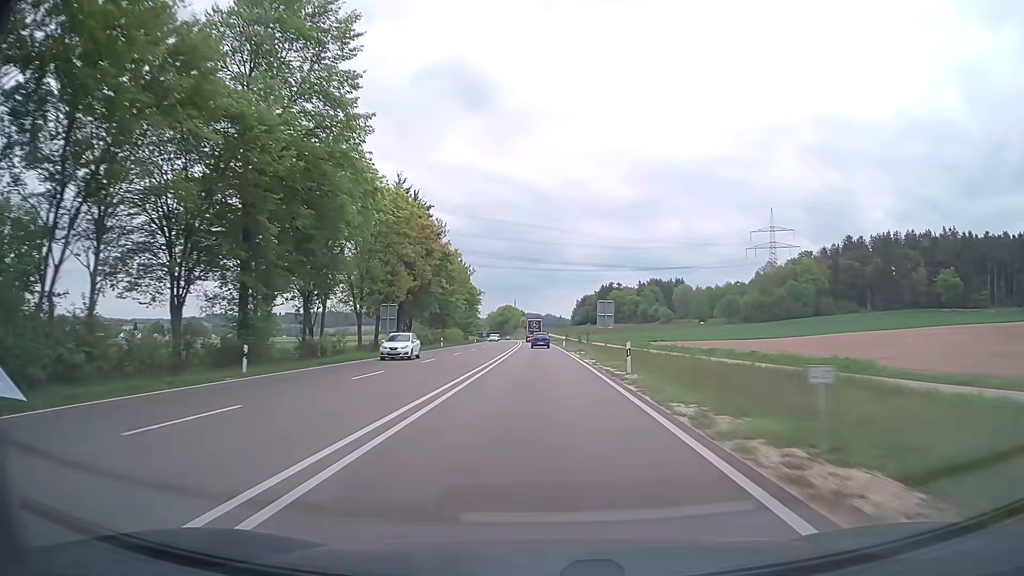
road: trunk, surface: asphalt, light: Day
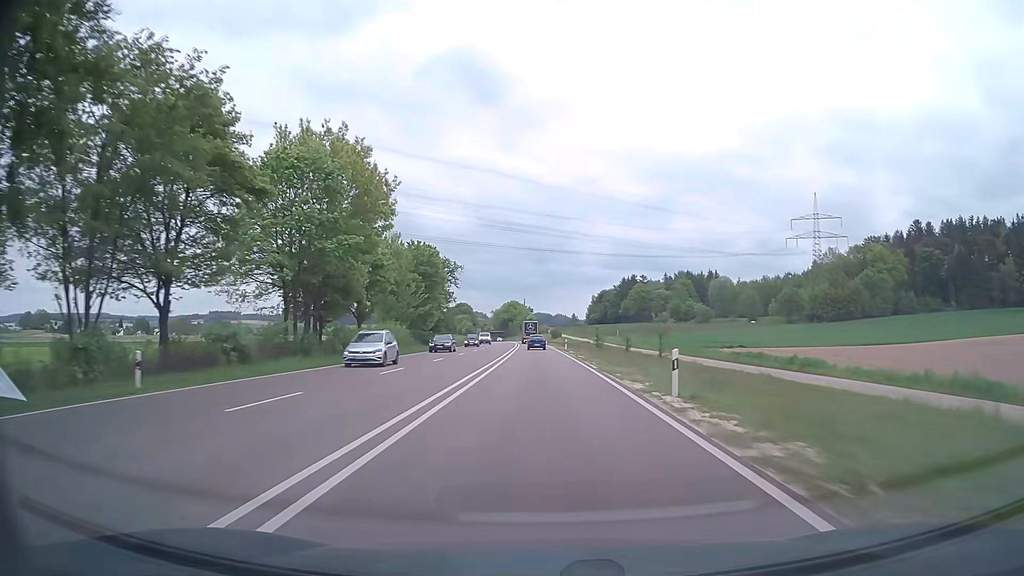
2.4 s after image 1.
(-0.6, +57.1) m; -1°
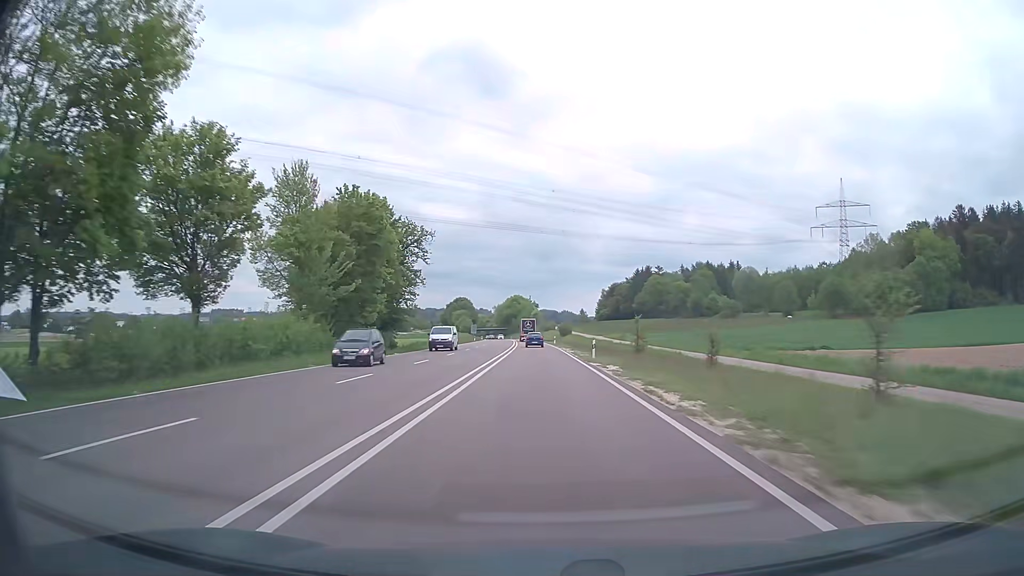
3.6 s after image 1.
(-0.1, +29.4) m; 0°
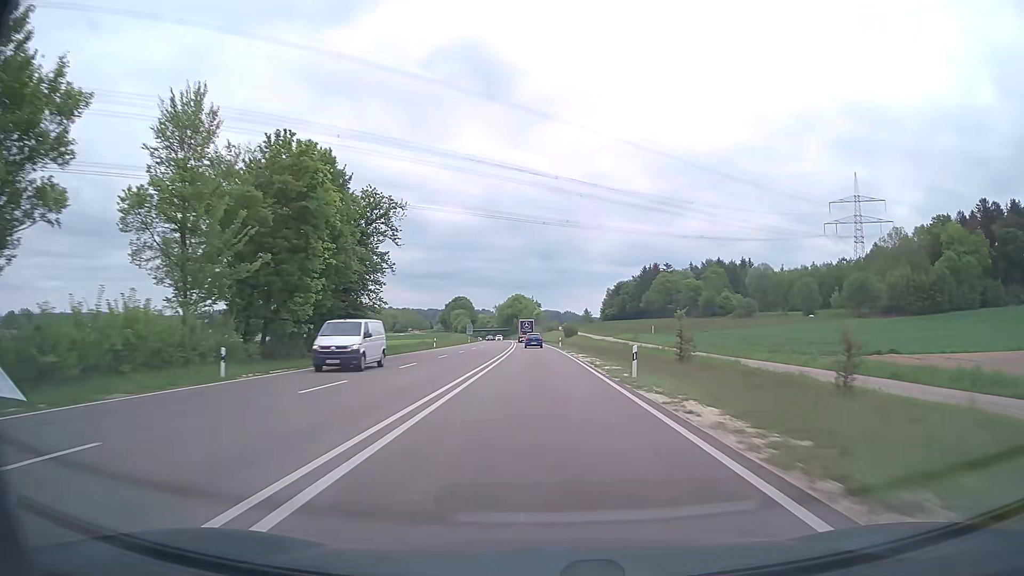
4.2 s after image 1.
(0.0, +14.8) m; 0°
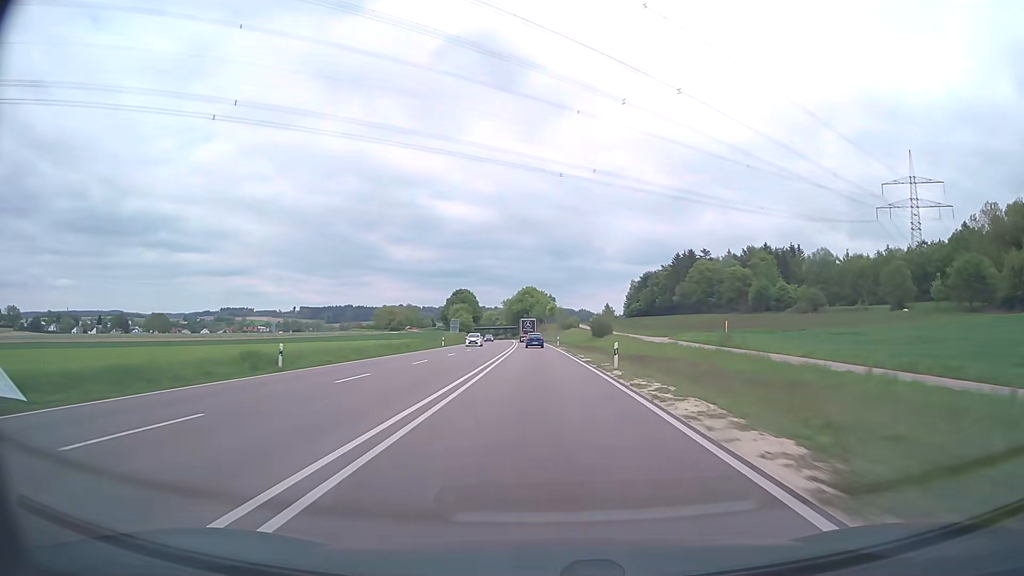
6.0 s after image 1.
(-0.4, +44.7) m; -1°
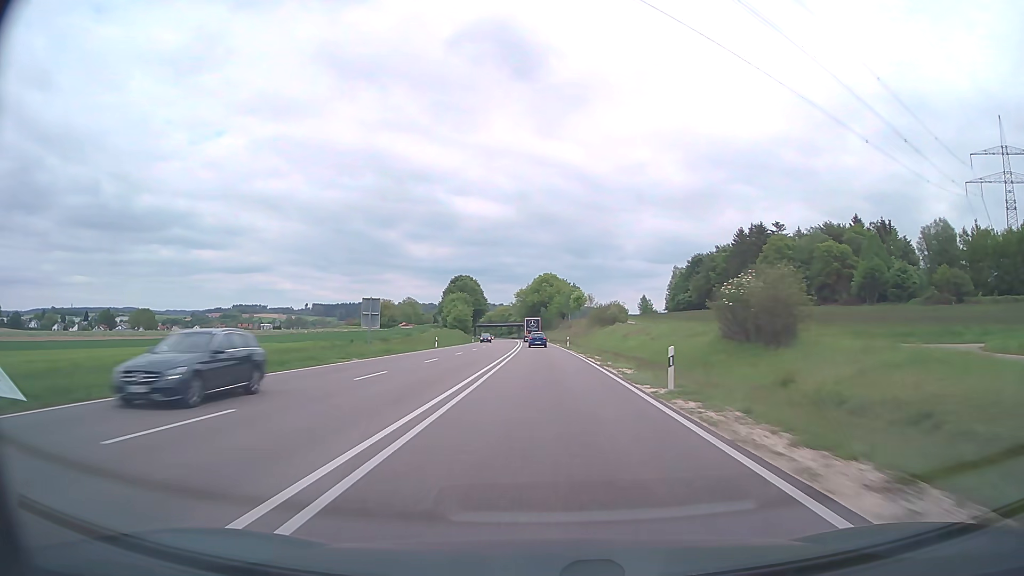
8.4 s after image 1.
(-0.8, +59.7) m; -2°
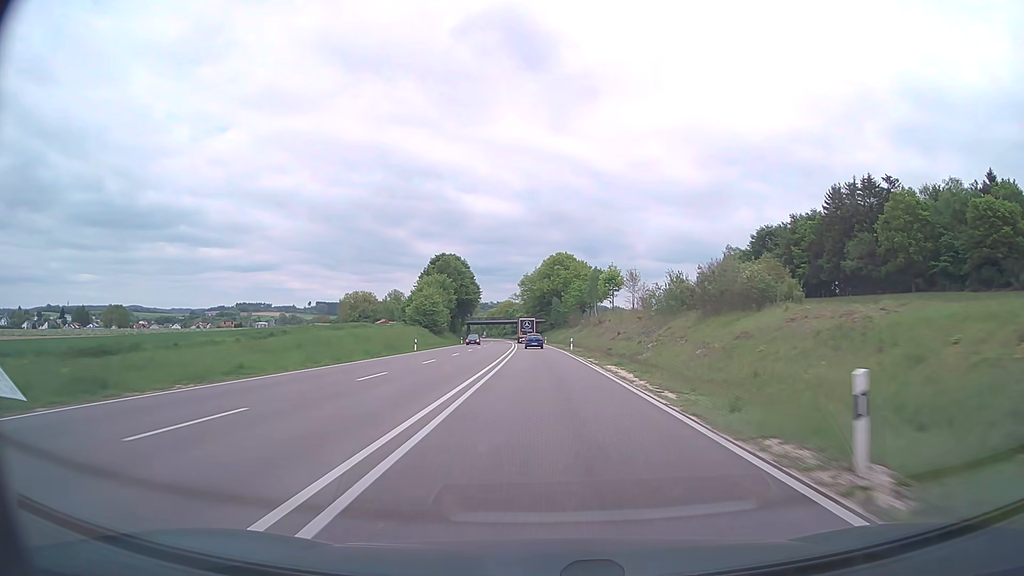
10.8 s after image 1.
(-0.5, +59.6) m; -1°
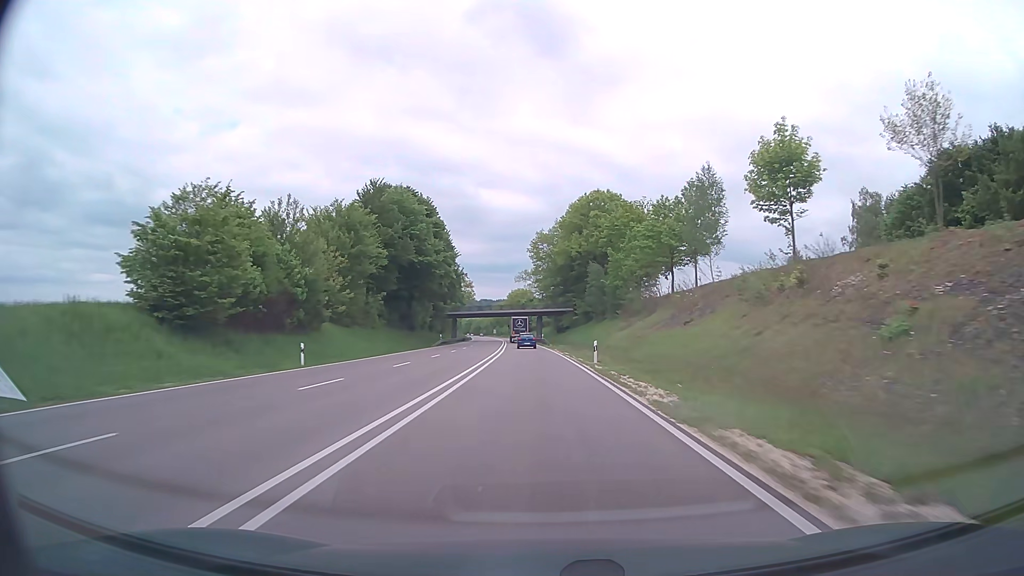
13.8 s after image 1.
(-0.9, +75.8) m; -2°
(0, +10) (0, +20) (0, +30) (0, +40) (-1, +50) (-1, +60) (-1, +70) (-2, +80) (-2, +90) (-3, +100) m
